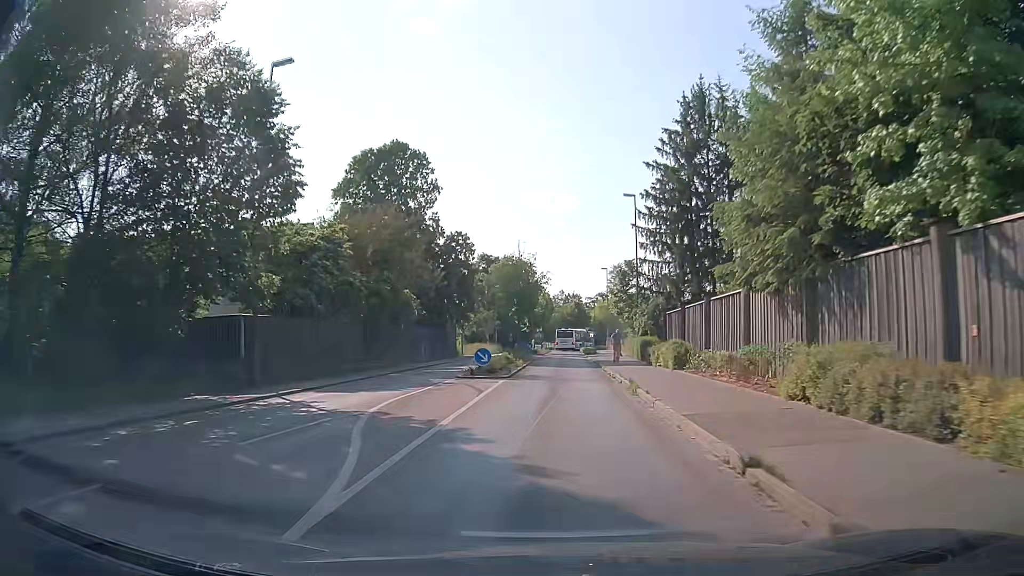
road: tertiary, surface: asphalt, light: Day
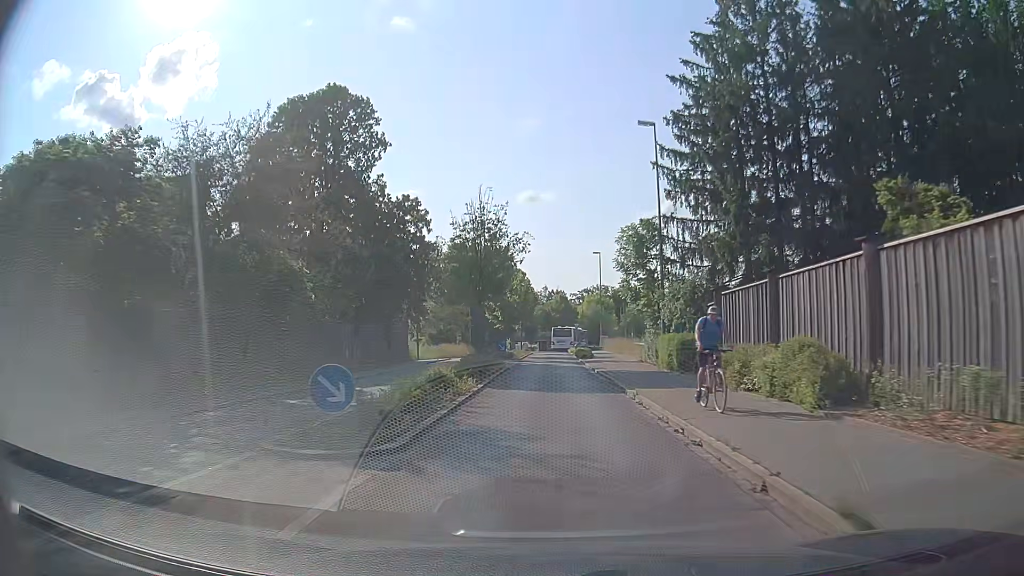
(+0.1, +15.0) m; 0°
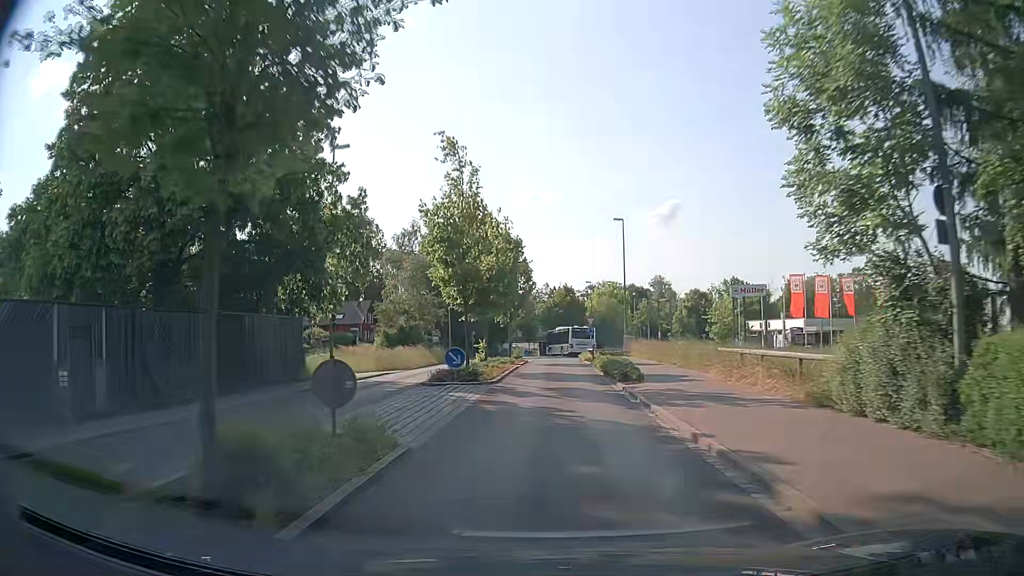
(+0.2, +21.2) m; 0°
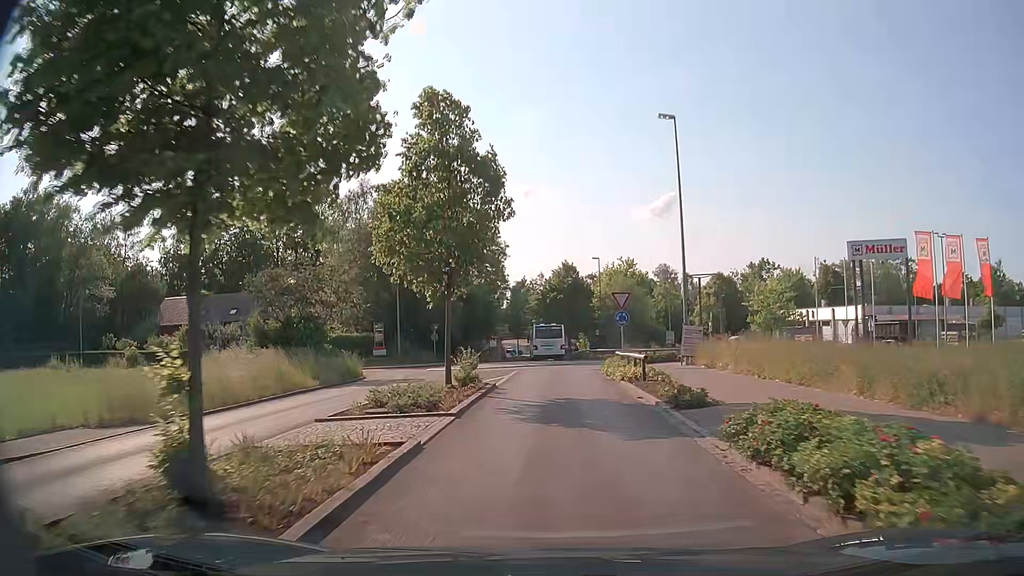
(+0.2, +23.8) m; +1°
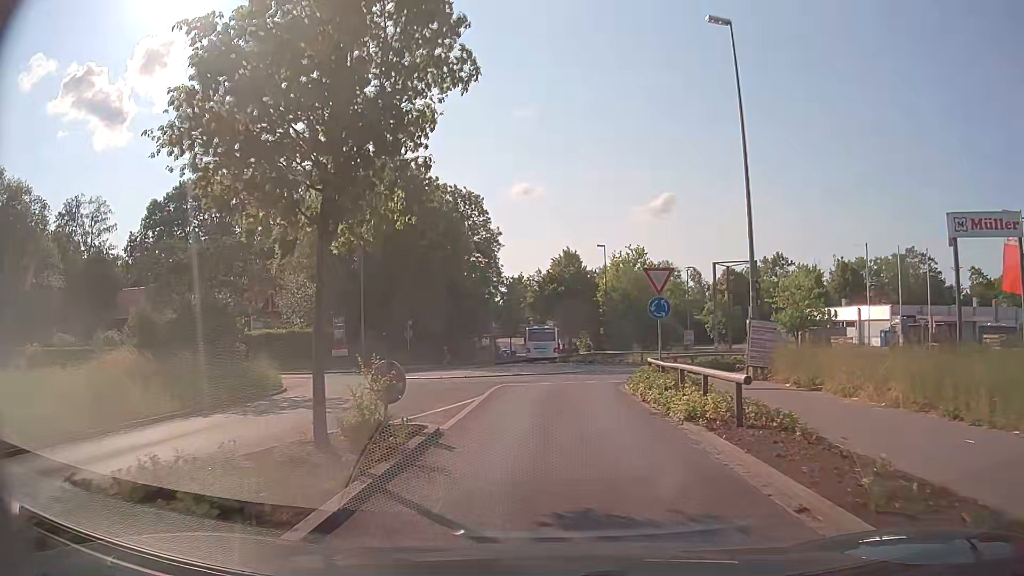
(-0.1, +9.4) m; -1°
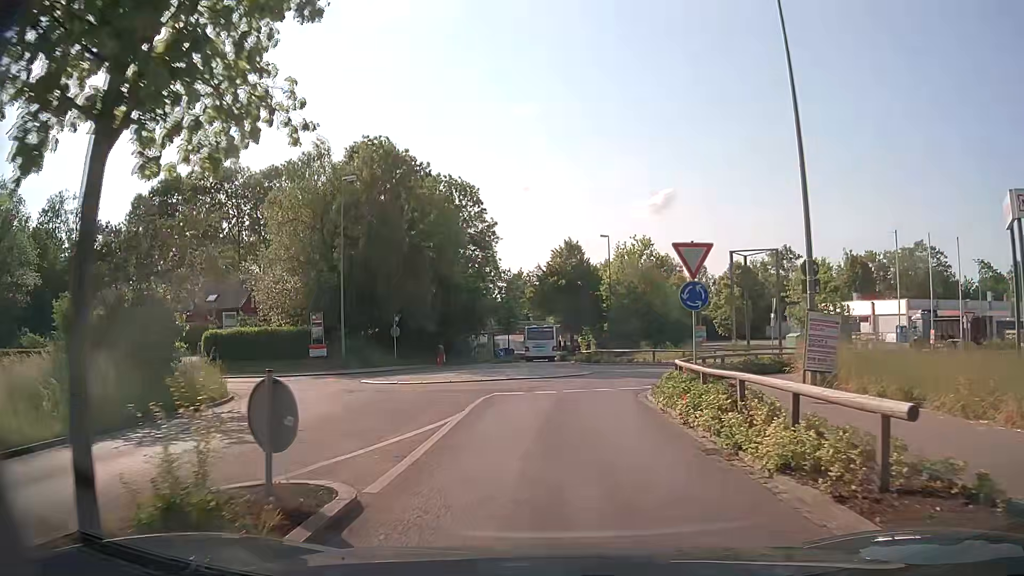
(0.0, +4.2) m; +1°
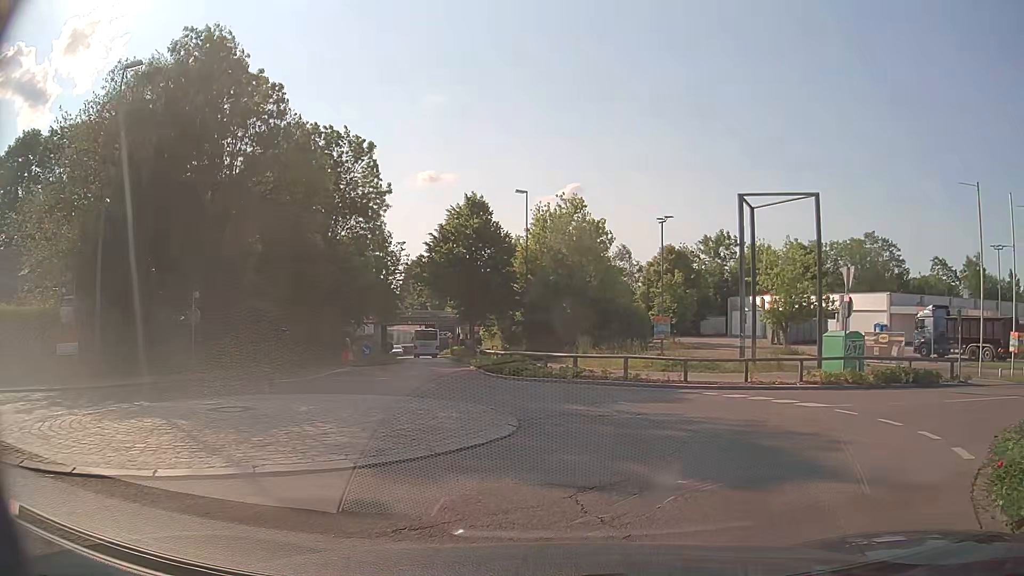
(+0.3, +16.0) m; +9°
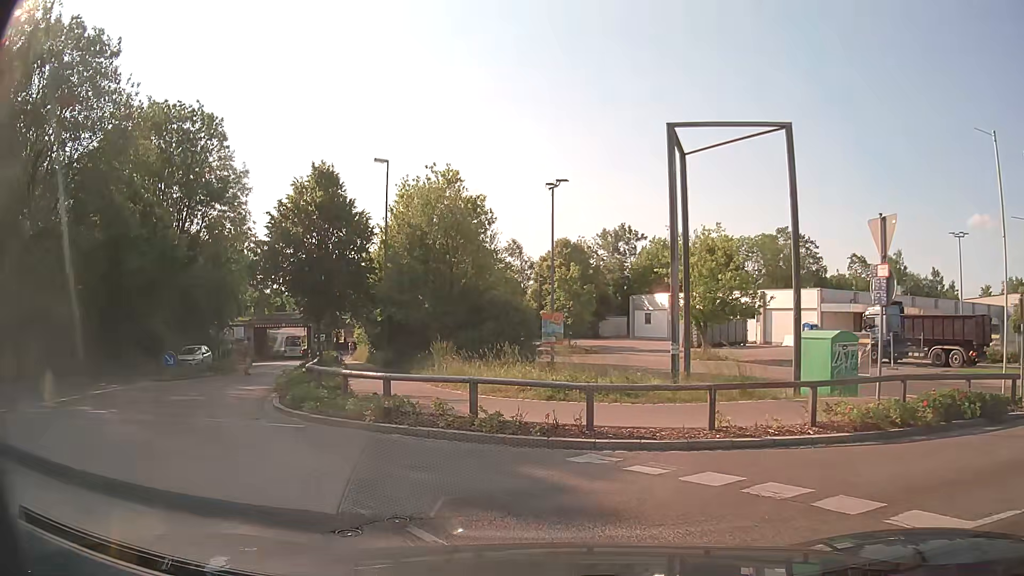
(+1.2, +8.5) m; +7°
(-4, +9) (-9, +18) (-12, +27) (-15, +37) (-17, +46) (-21, +56) (-24, +65) (-27, +75) (-31, +84) (-34, +93) m
